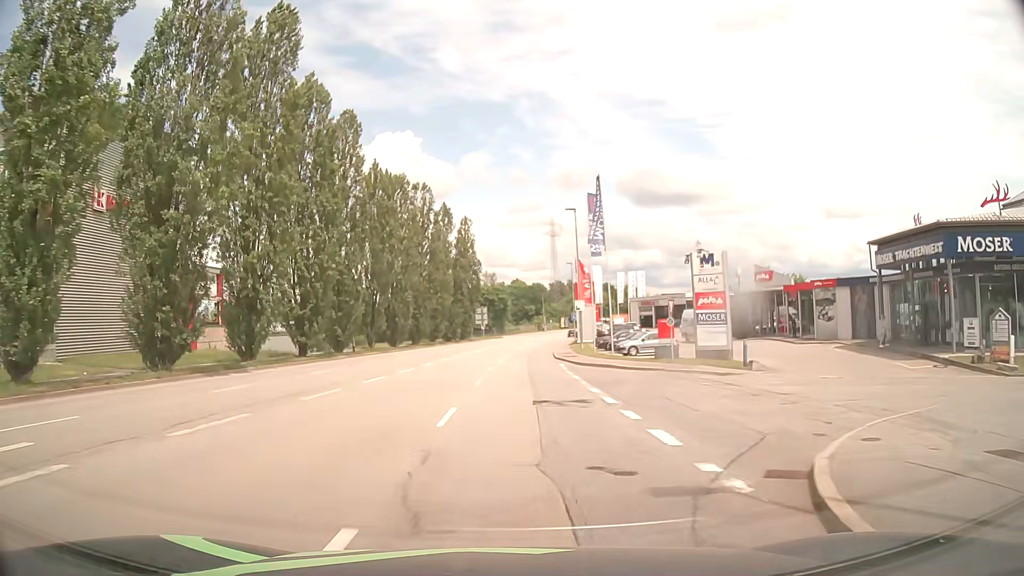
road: tertiary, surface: asphalt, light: Day
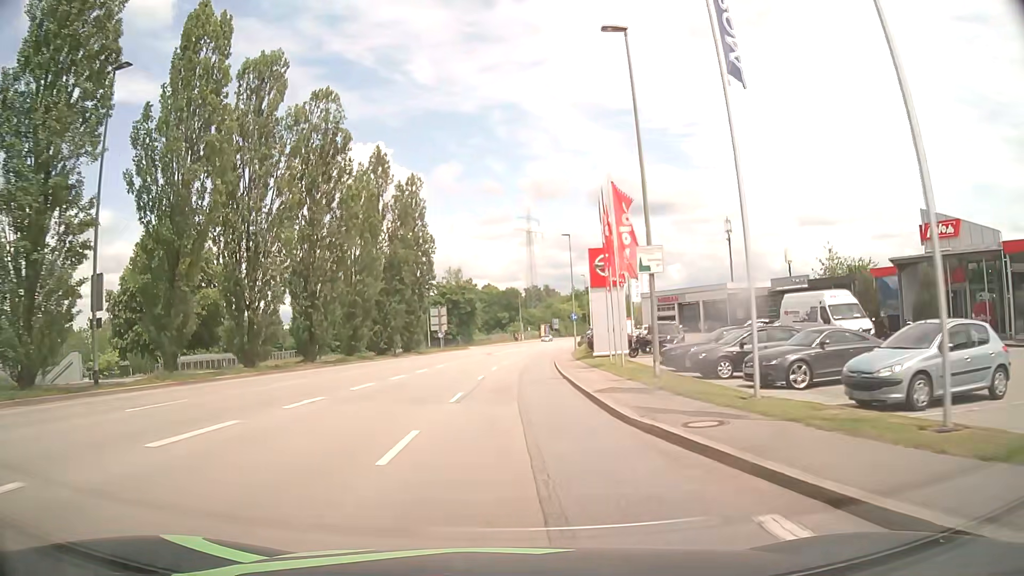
(+0.4, +30.4) m; +2°
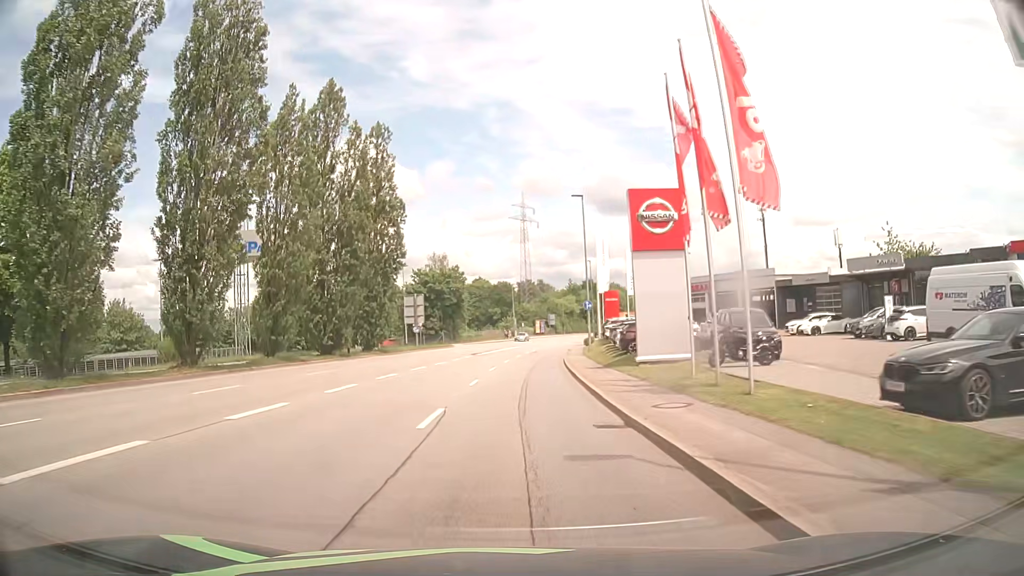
(+0.1, +15.1) m; +1°
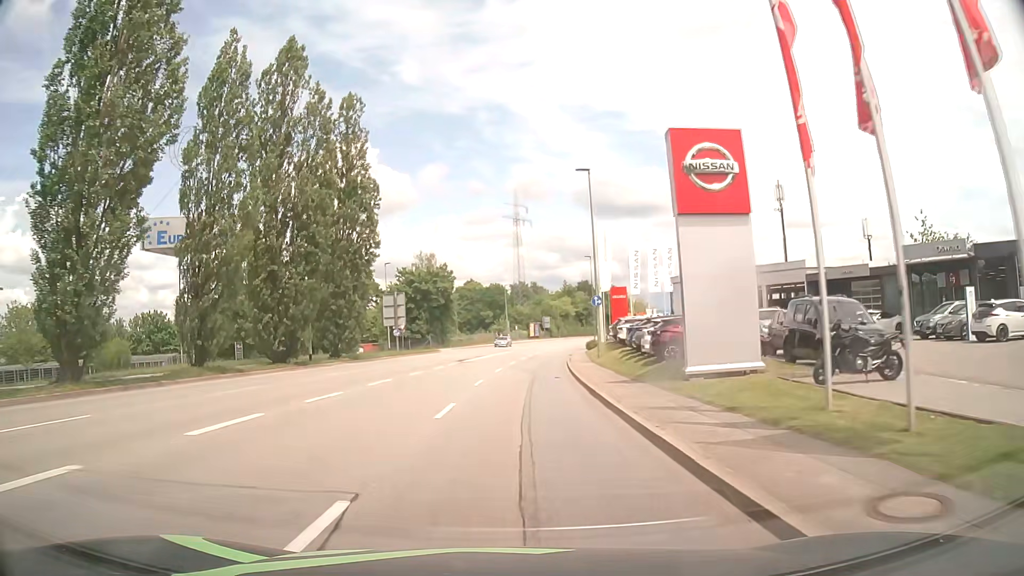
(+0.1, +7.6) m; +1°
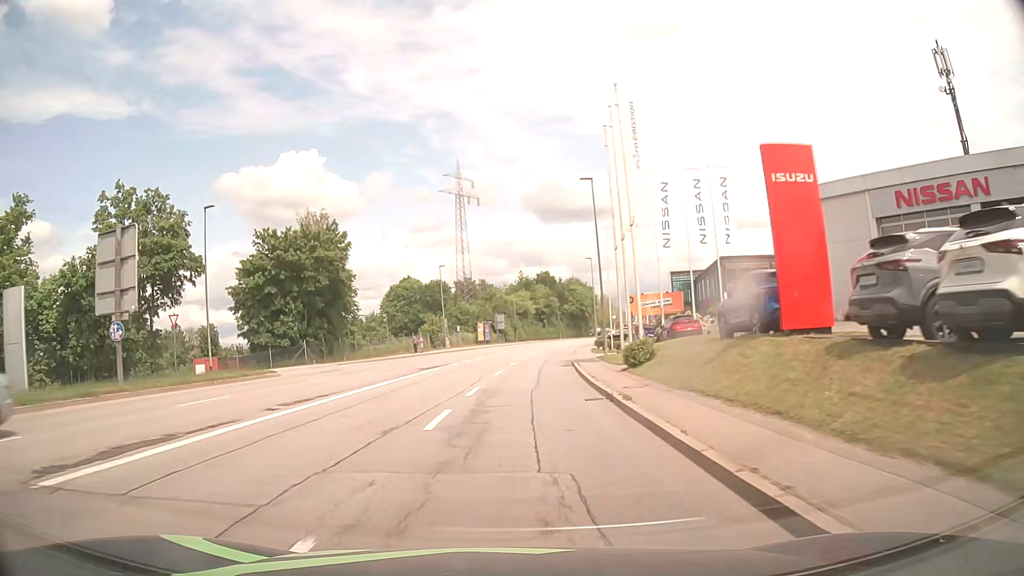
(+1.3, +37.9) m; +5°
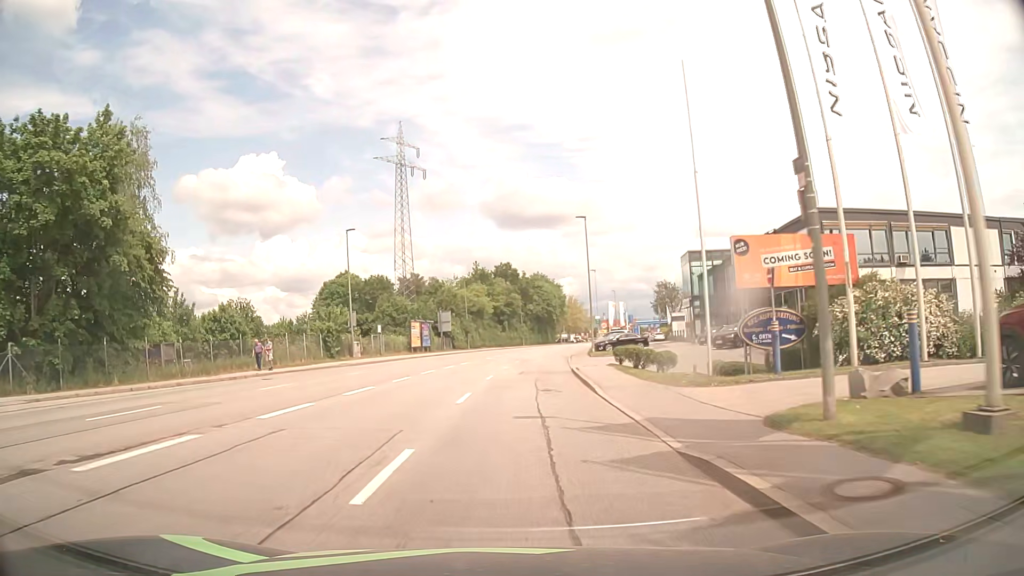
(+0.8, +30.4) m; +3°
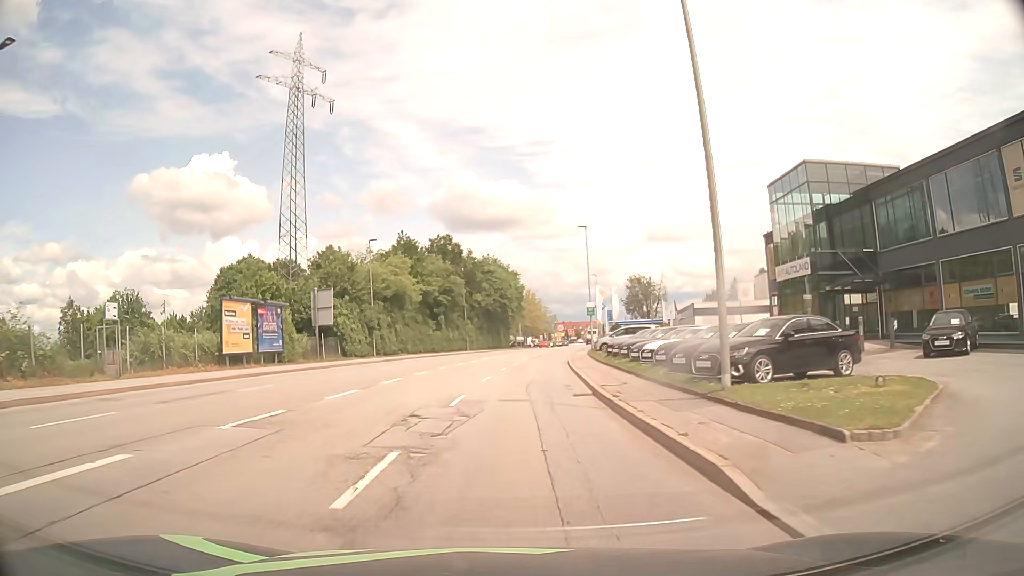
(+1.4, +37.9) m; +4°
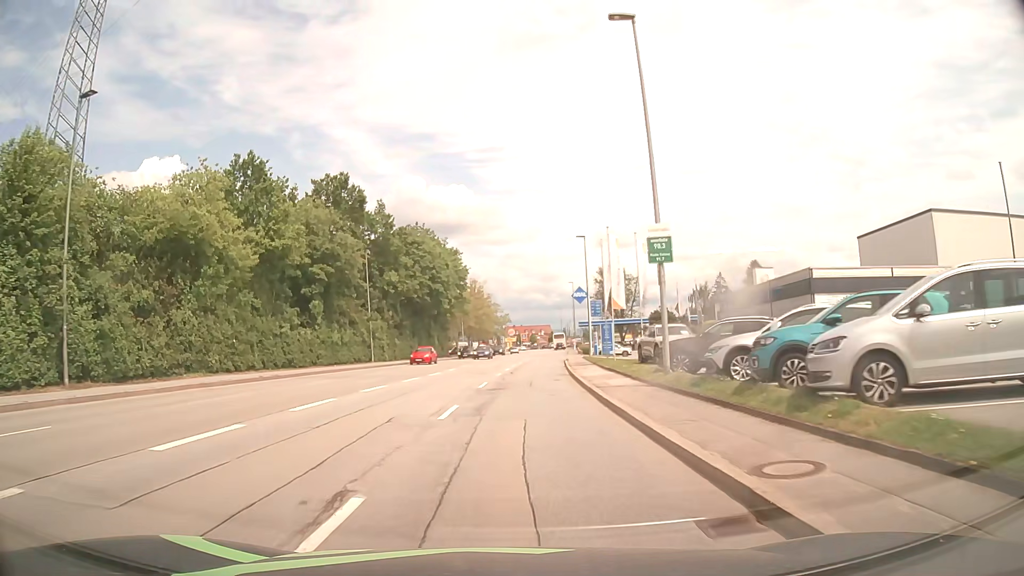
(+1.5, +38.0) m; +5°
(0, +10) (0, +20) (+1, +30) (+1, +40) (+2, +50) (+3, +60) (+3, +70) (+4, +80) (+5, +90) (+6, +100) m
